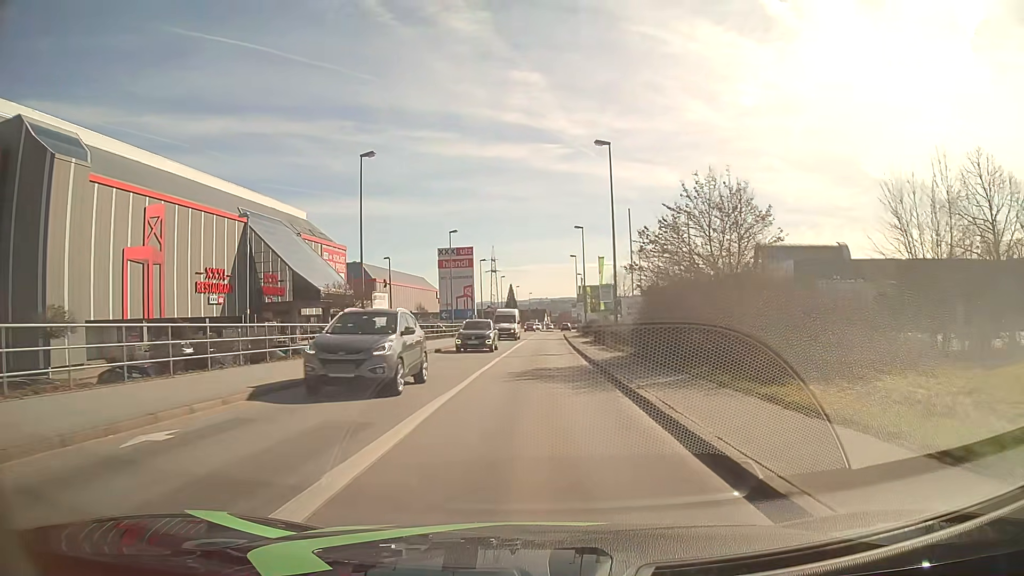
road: tertiary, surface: asphalt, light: Day
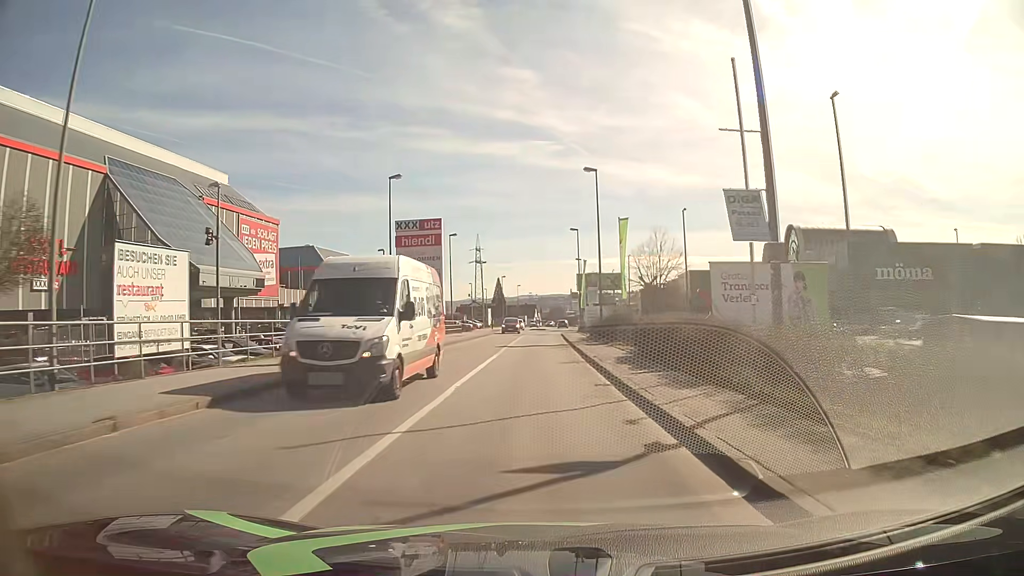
(+0.5, +23.2) m; +2°
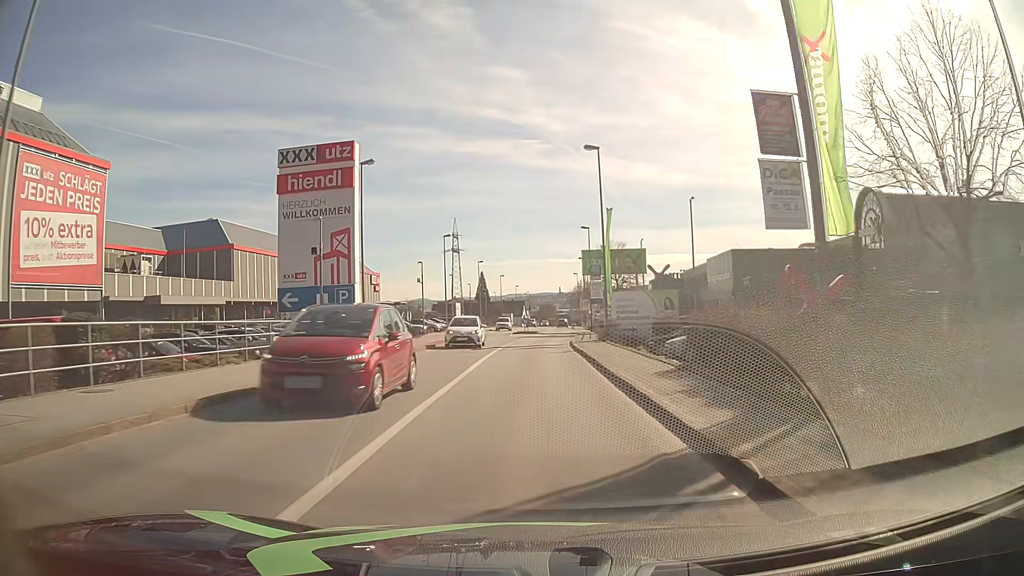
(+0.2, +31.8) m; +1°
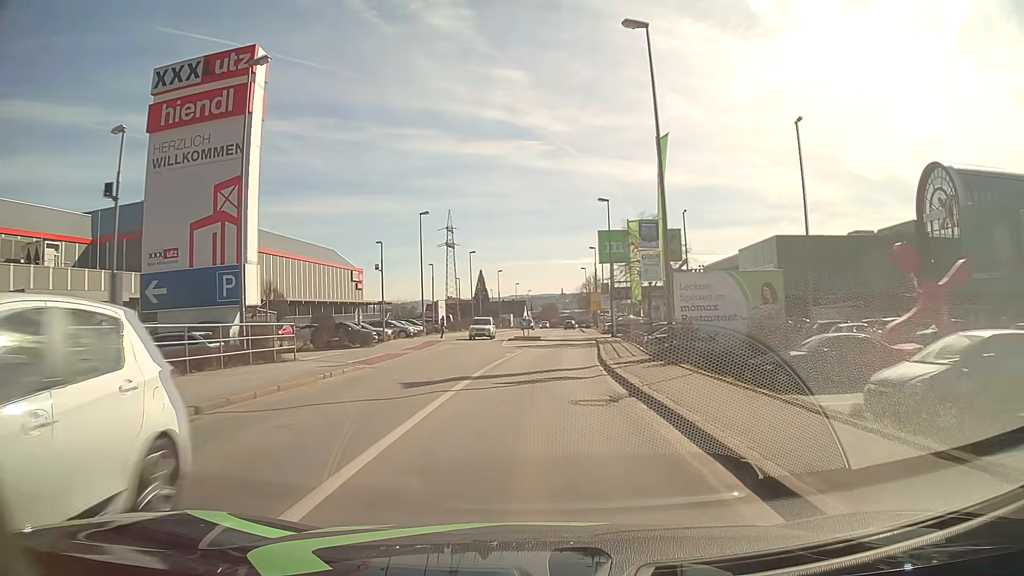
(0.0, +16.0) m; 0°
